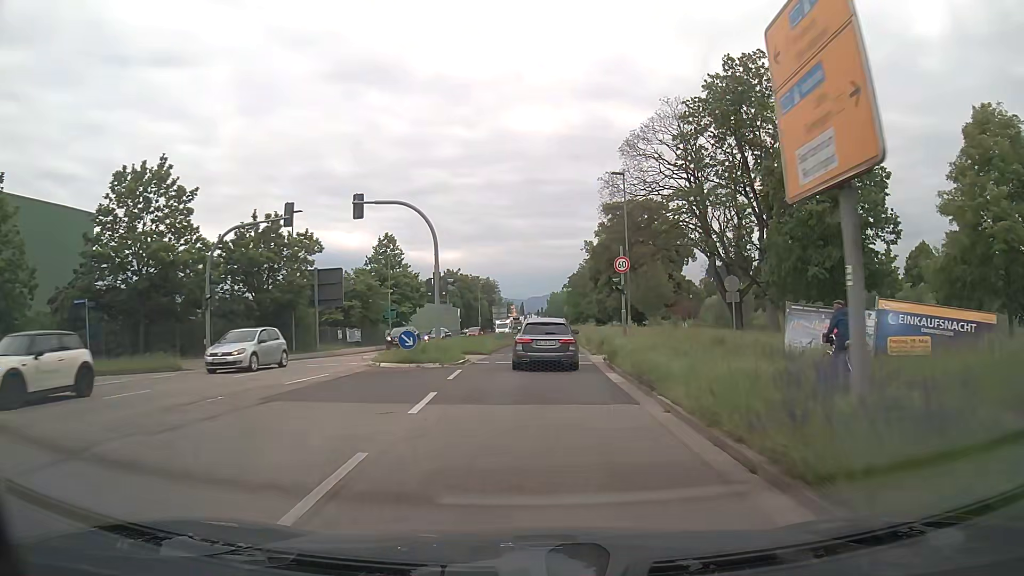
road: primary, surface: asphalt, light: Day
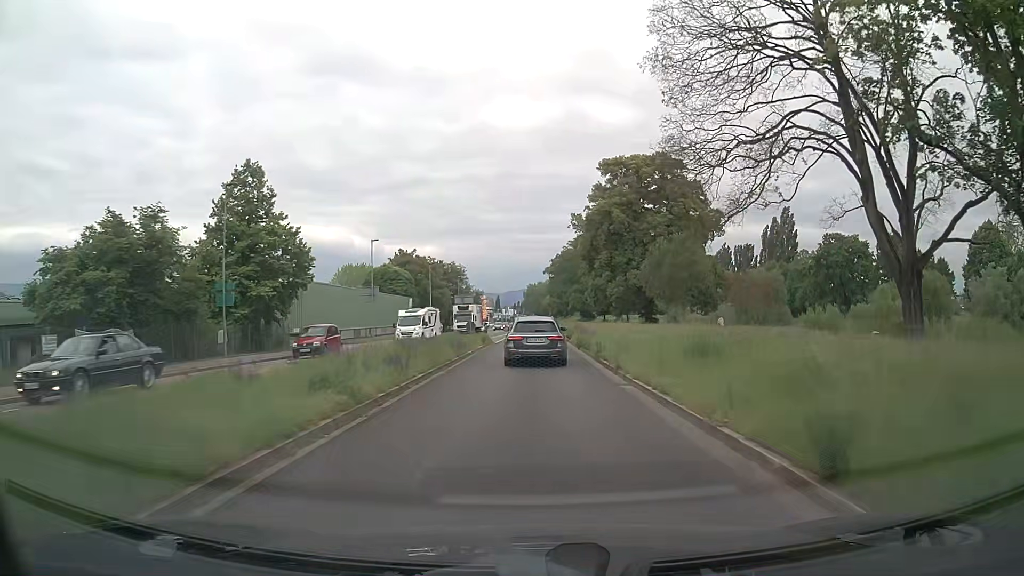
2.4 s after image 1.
(+0.5, +30.7) m; +2°
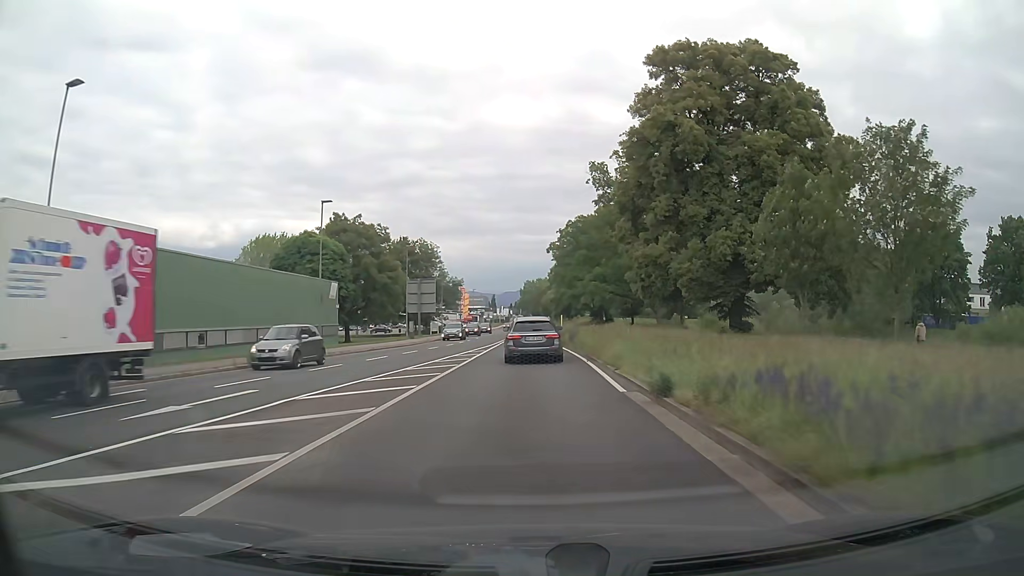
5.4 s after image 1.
(+0.1, +40.3) m; 0°
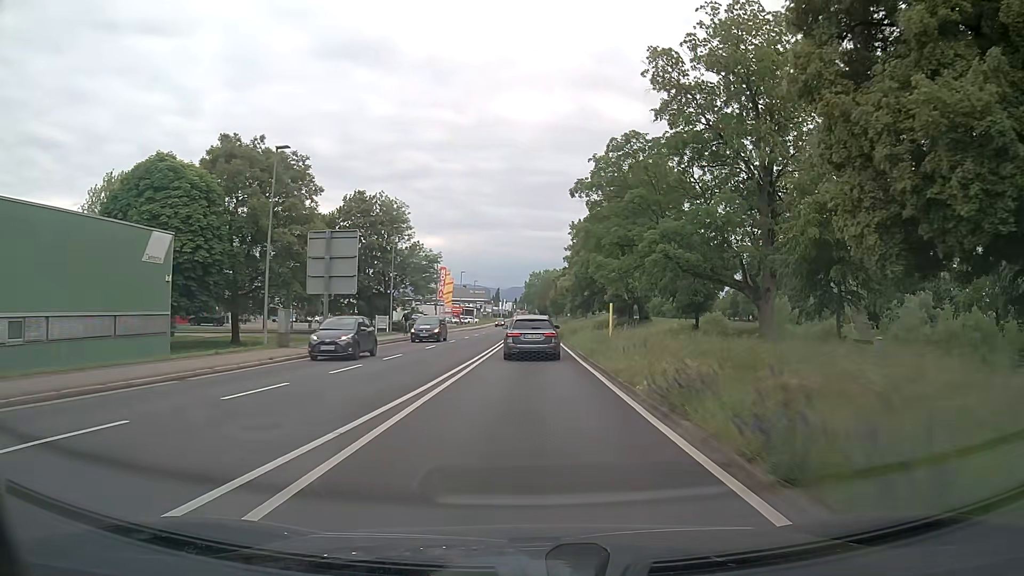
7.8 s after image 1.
(-0.2, +33.8) m; -1°
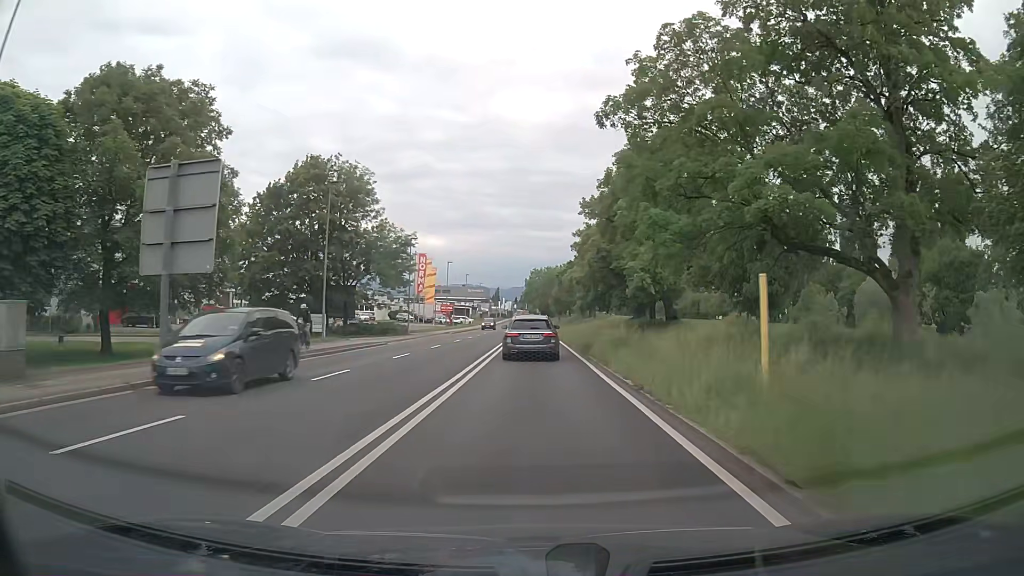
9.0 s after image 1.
(0.0, +17.3) m; 0°
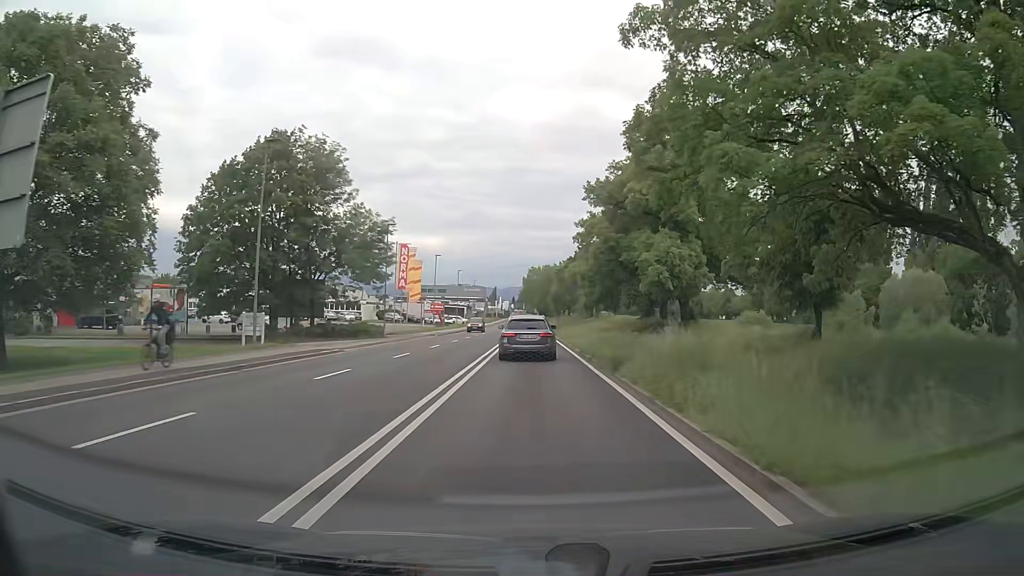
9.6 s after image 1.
(0.0, +8.7) m; 0°
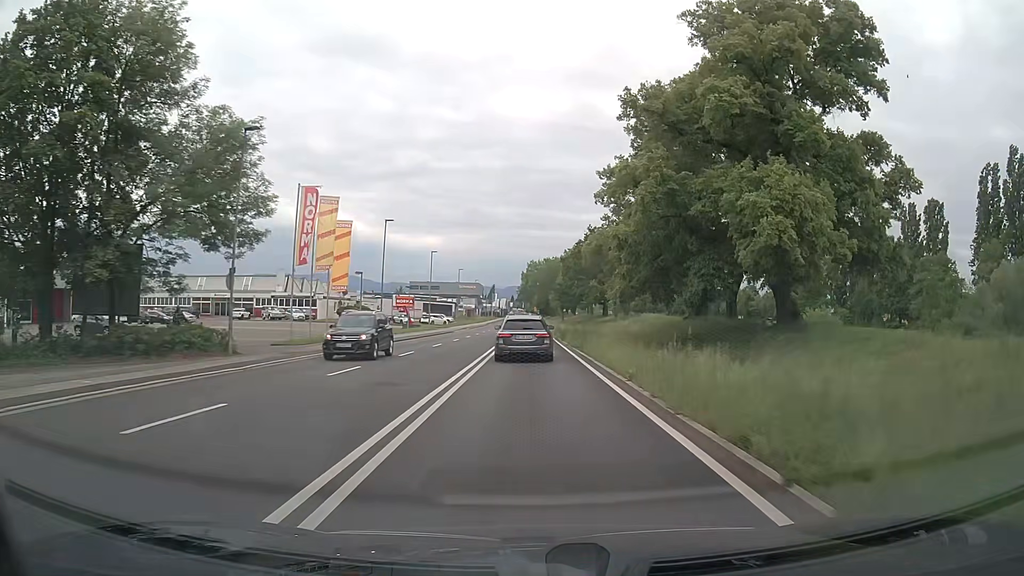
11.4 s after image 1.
(+0.1, +26.1) m; 0°
